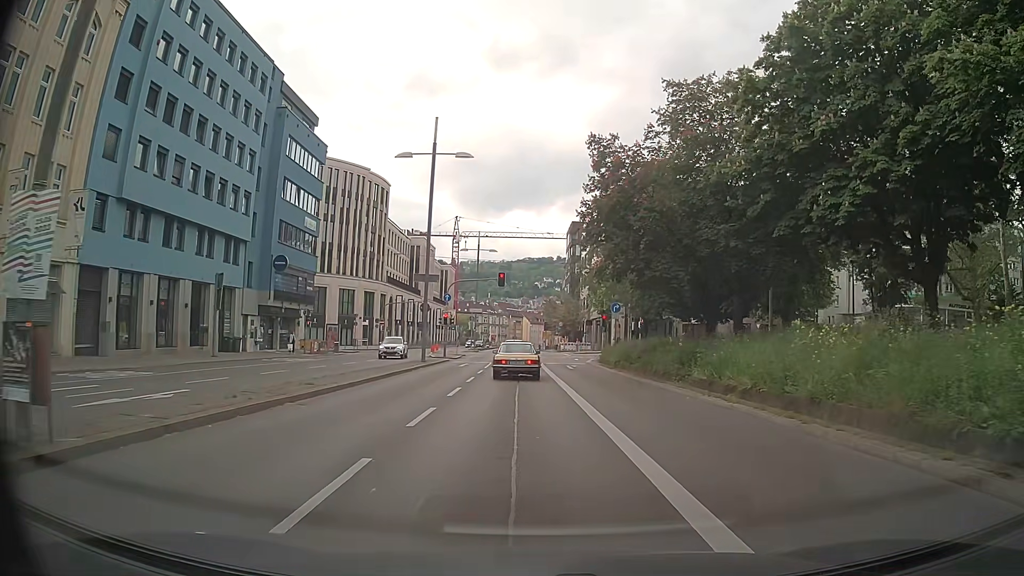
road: primary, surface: asphalt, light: Day
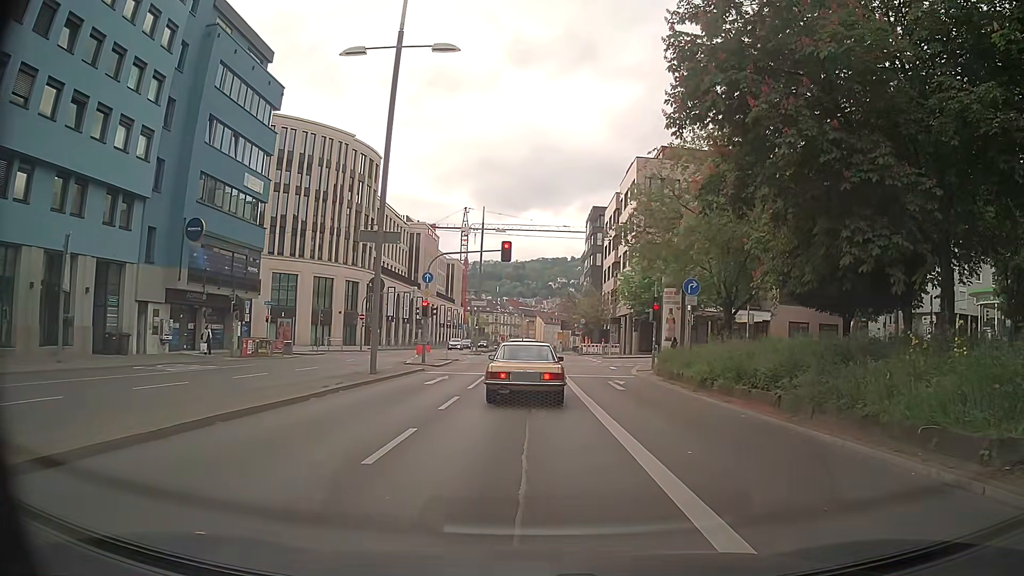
(-0.2, +15.0) m; -2°
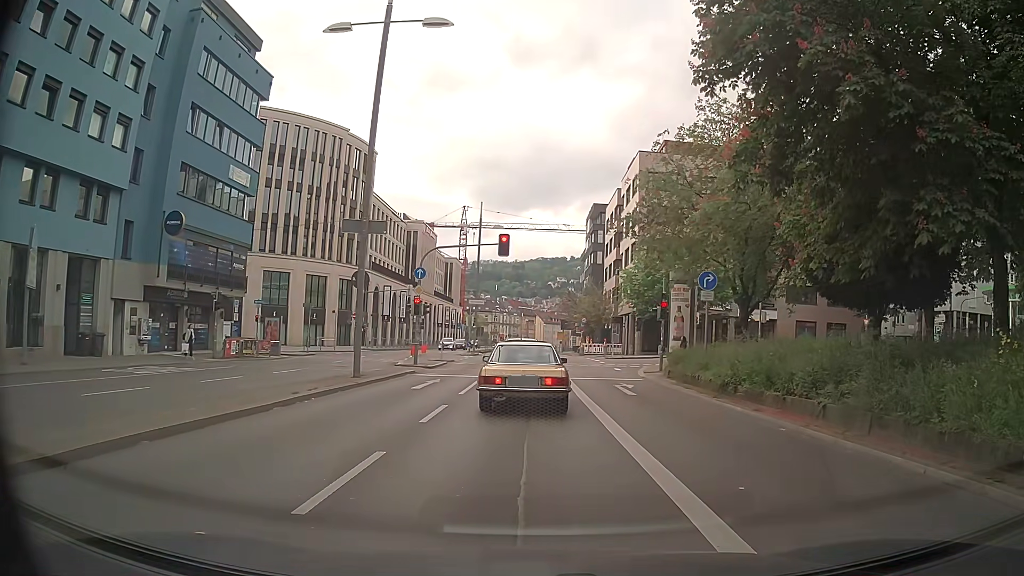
(0.0, +2.2) m; +1°
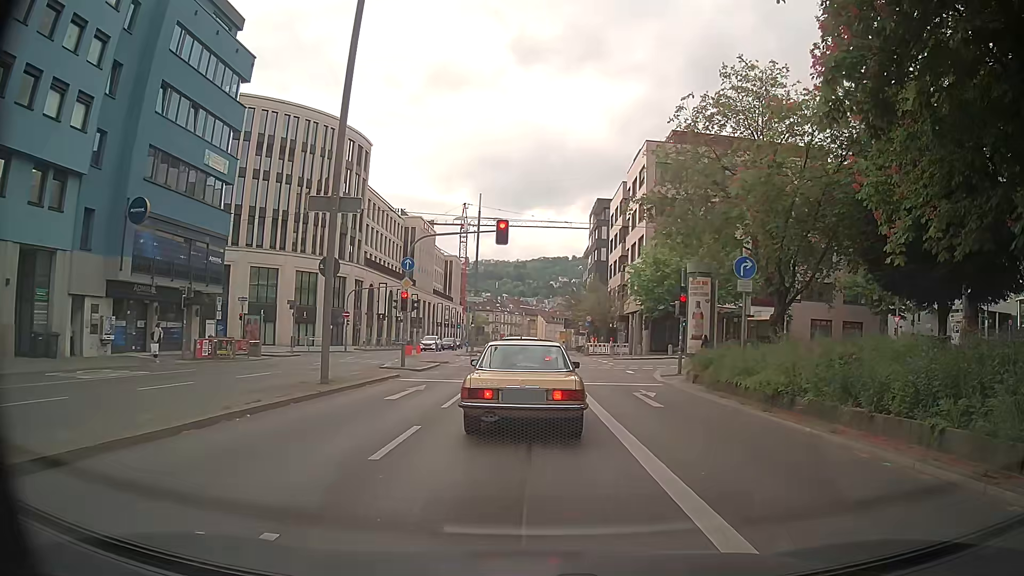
(0.0, +3.5) m; +1°
